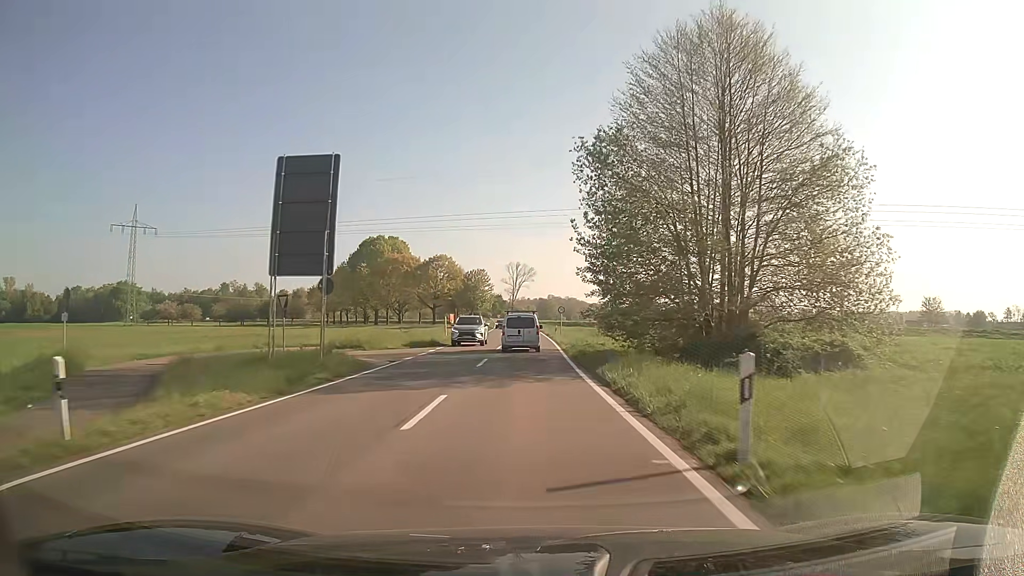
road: secondary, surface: asphalt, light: Day
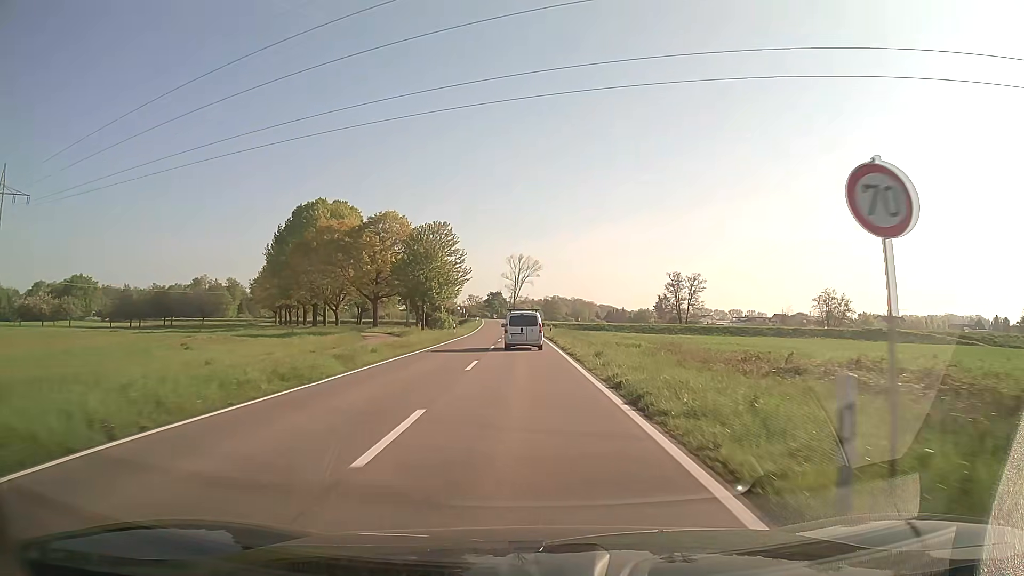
(0.0, +50.5) m; 0°
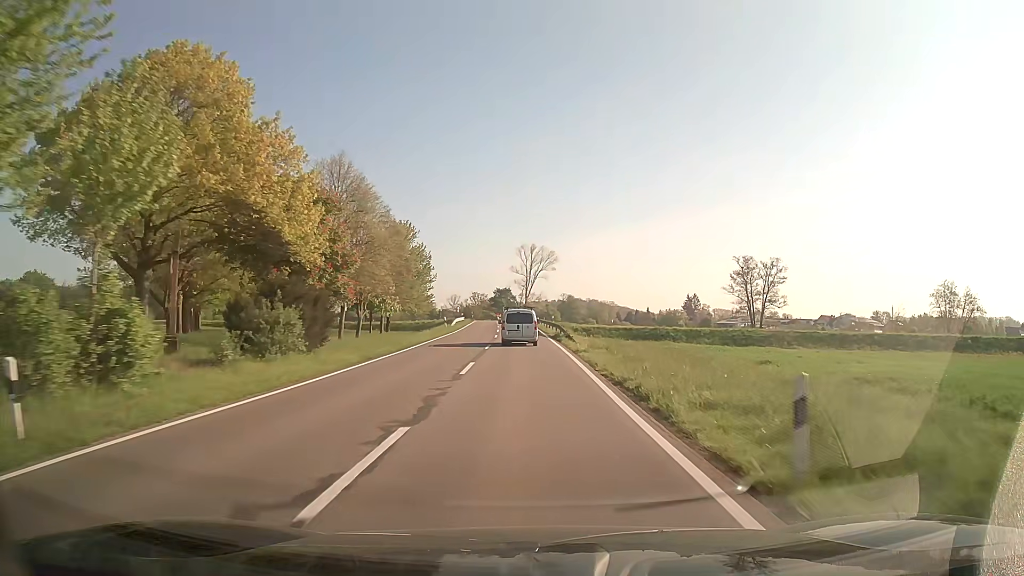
(-0.5, +50.1) m; -1°
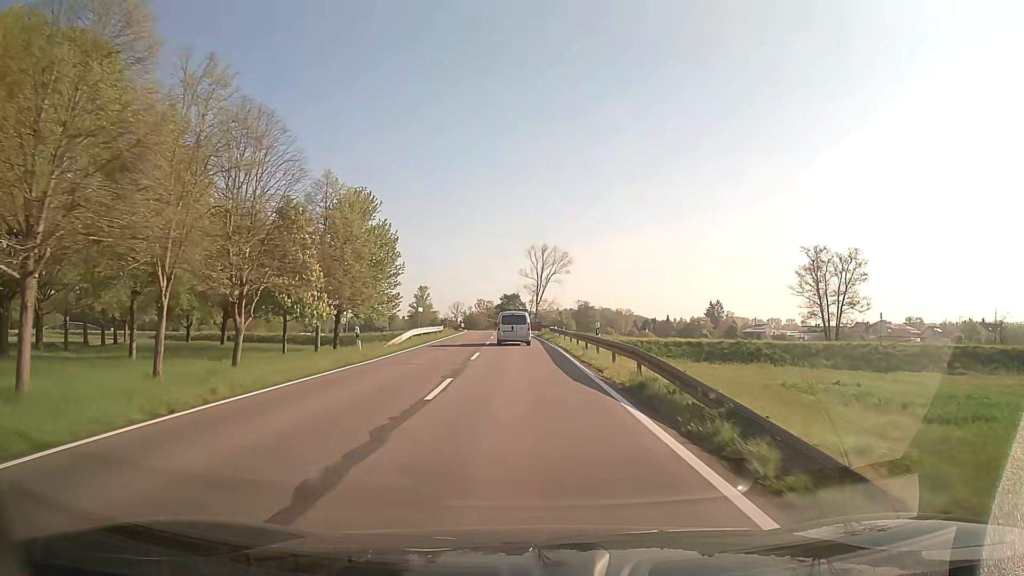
(-0.2, +29.7) m; -1°
(0, +10) (0, +20) (0, +30) (-1, +40) (-1, +50) (-1, +60) (-2, +70) (-3, +80) (-4, +90) (-5, +100) m
